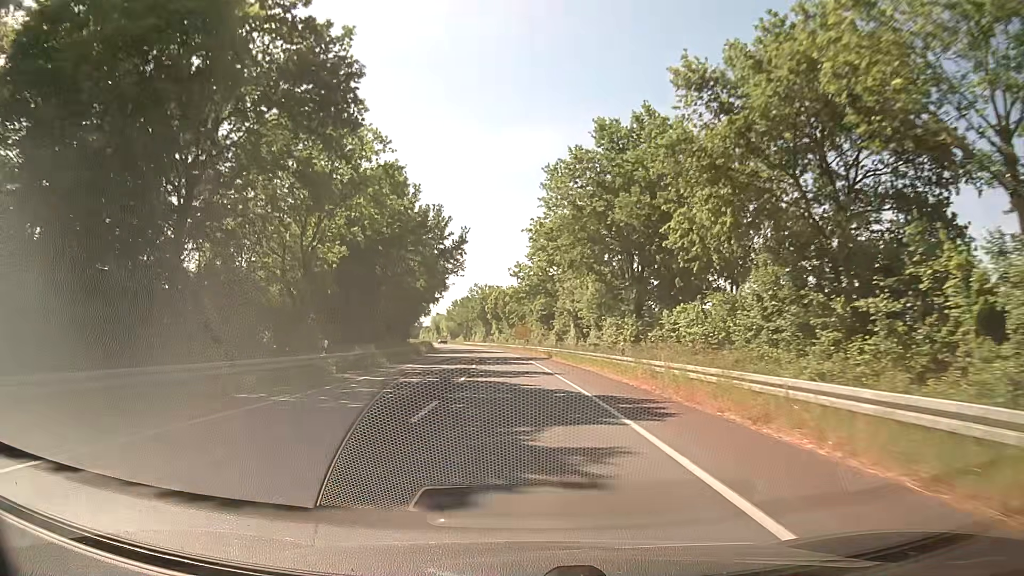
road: secondary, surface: asphalt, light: Day
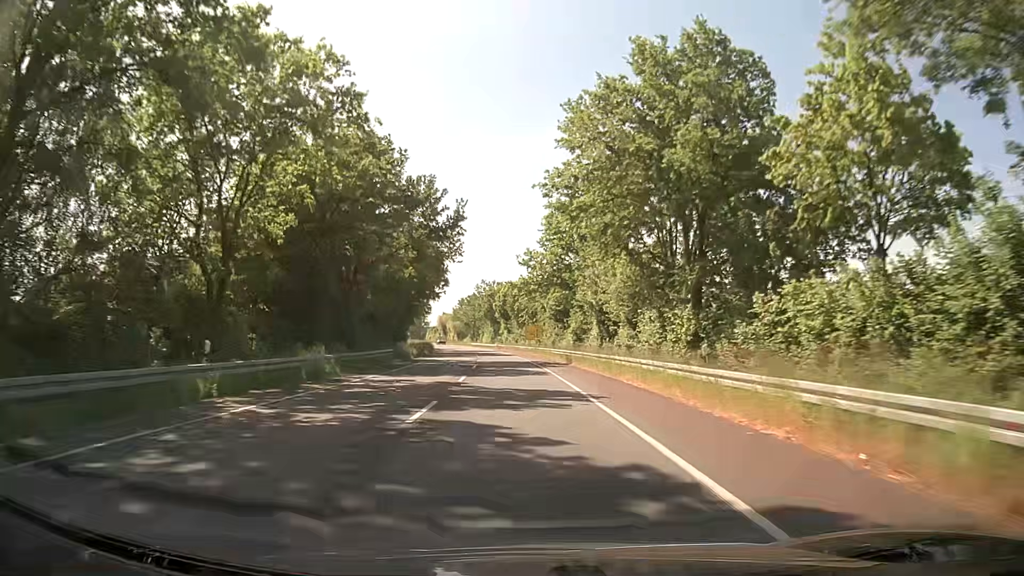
(-0.1, +11.8) m; -1°
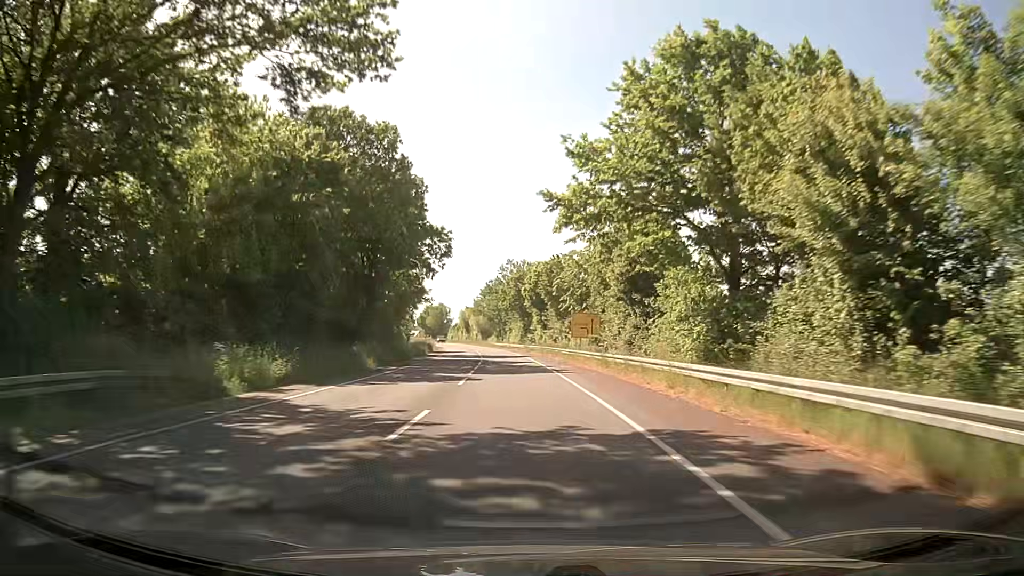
(-1.0, +37.2) m; -3°
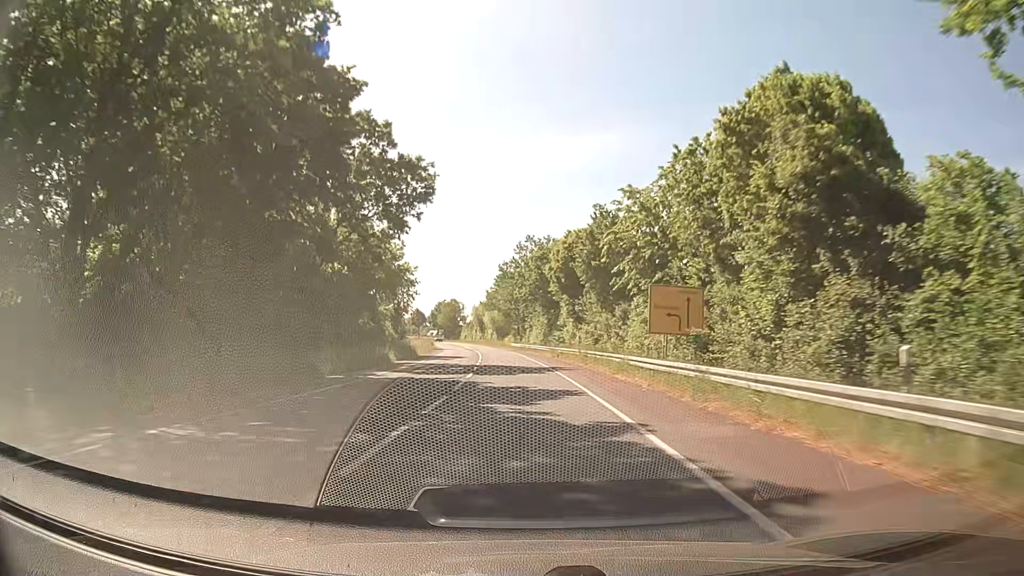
(-0.5, +26.2) m; -2°
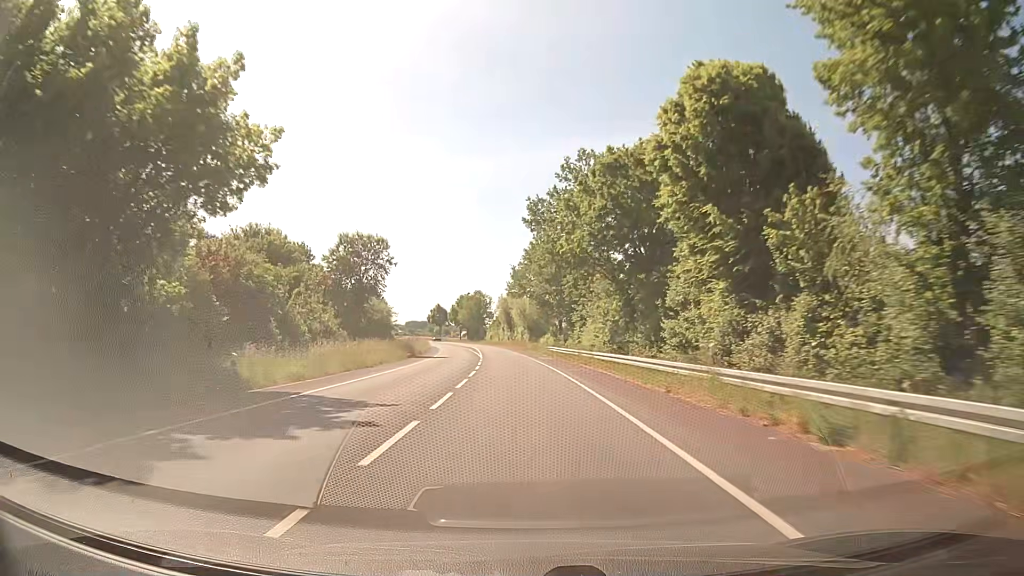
(-1.1, +41.3) m; -3°
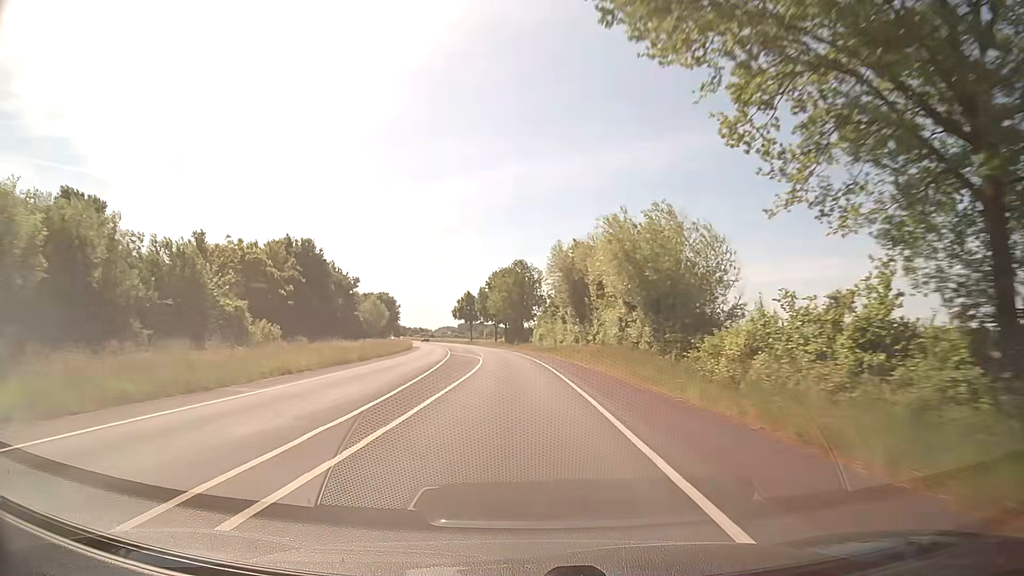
(-3.1, +73.6) m; -5°
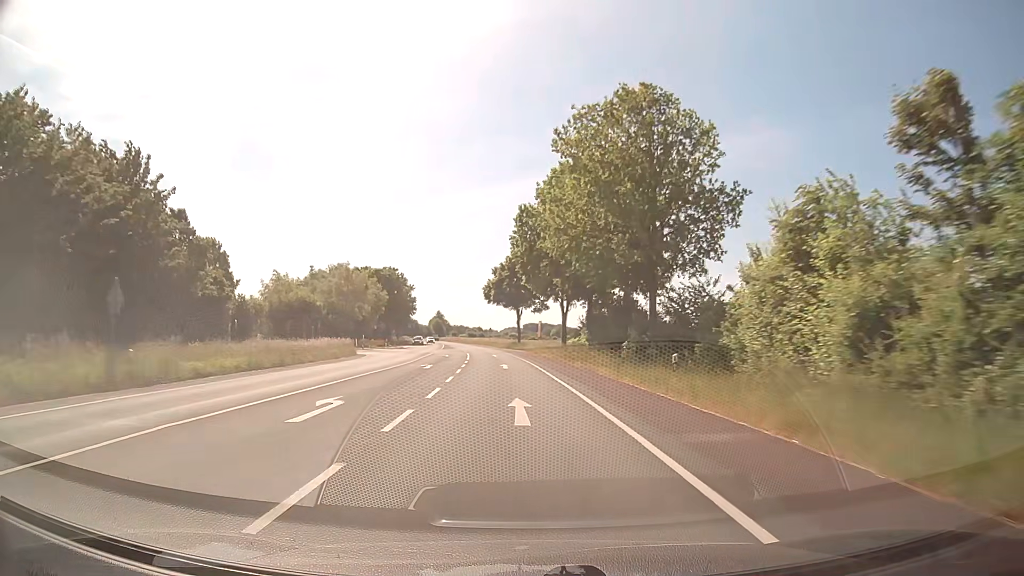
(-3.4, +76.7) m; -5°
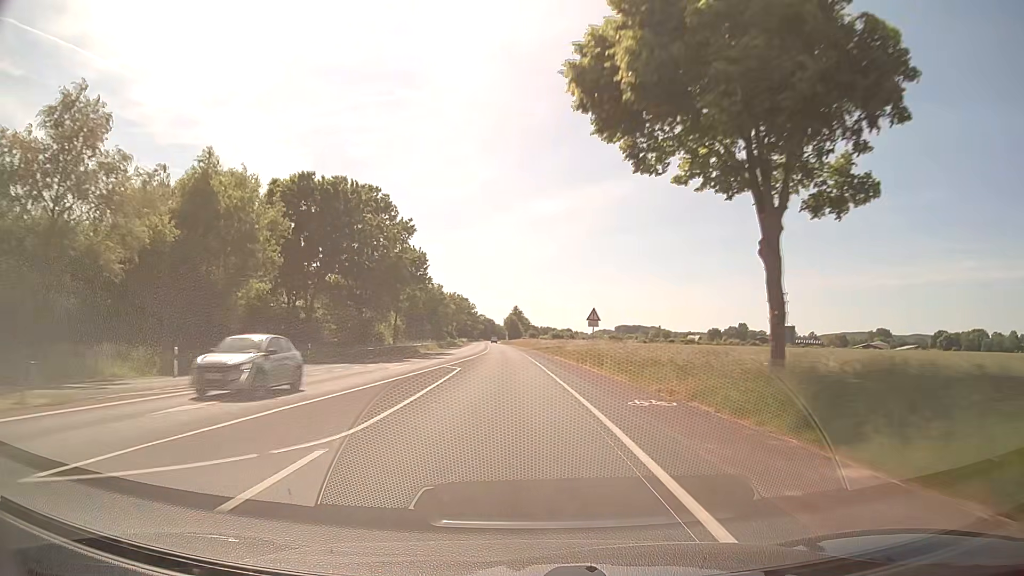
(-5.1, +77.9) m; -8°
(0, +10) (0, +20) (-1, +30) (-1, +40) (-2, +50) (-2, +60) (-3, +70) (-3, +80) (-4, +90) (-4, +100) m
